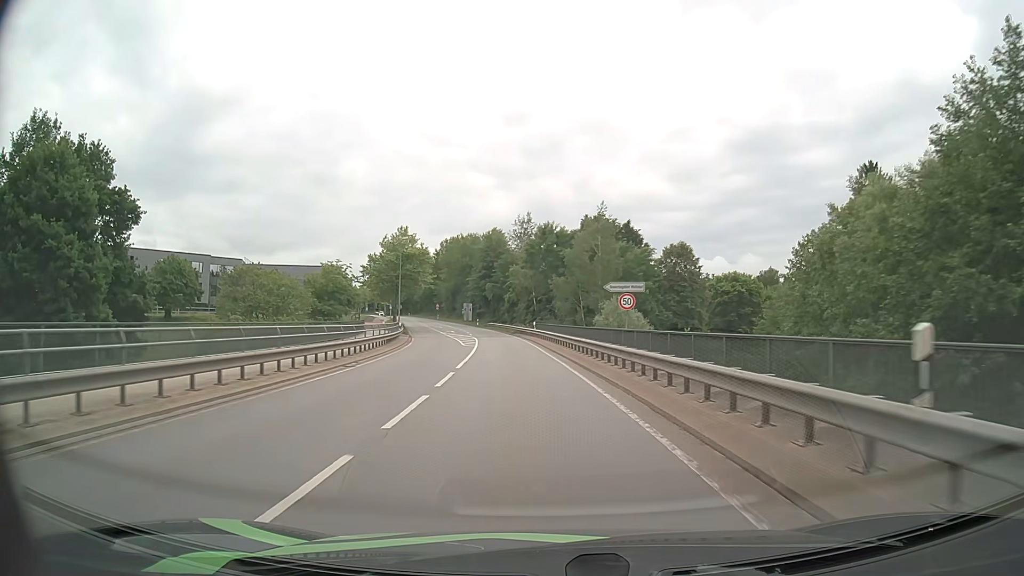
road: secondary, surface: asphalt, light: Day
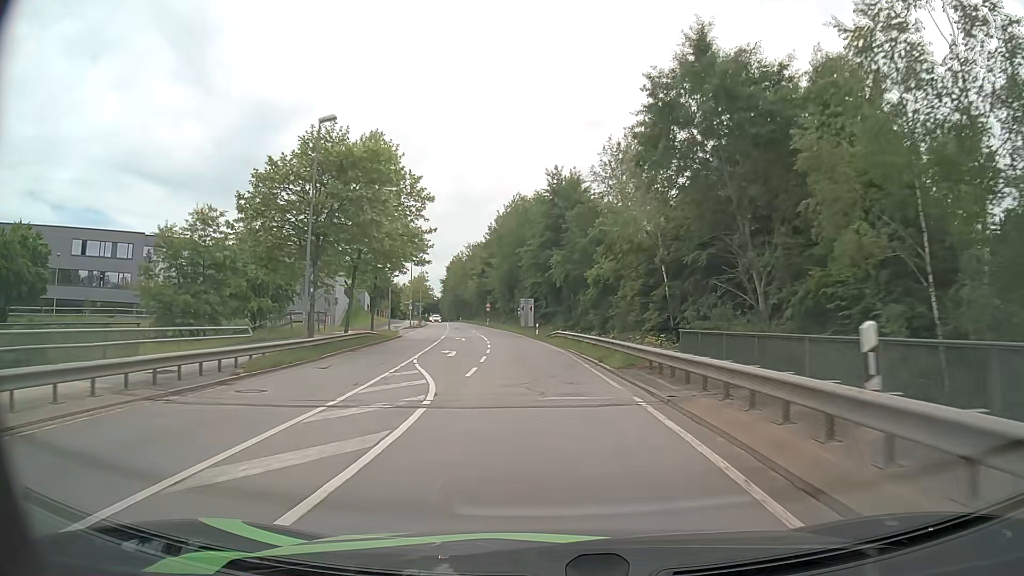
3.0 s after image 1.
(-2.8, +46.6) m; -7°
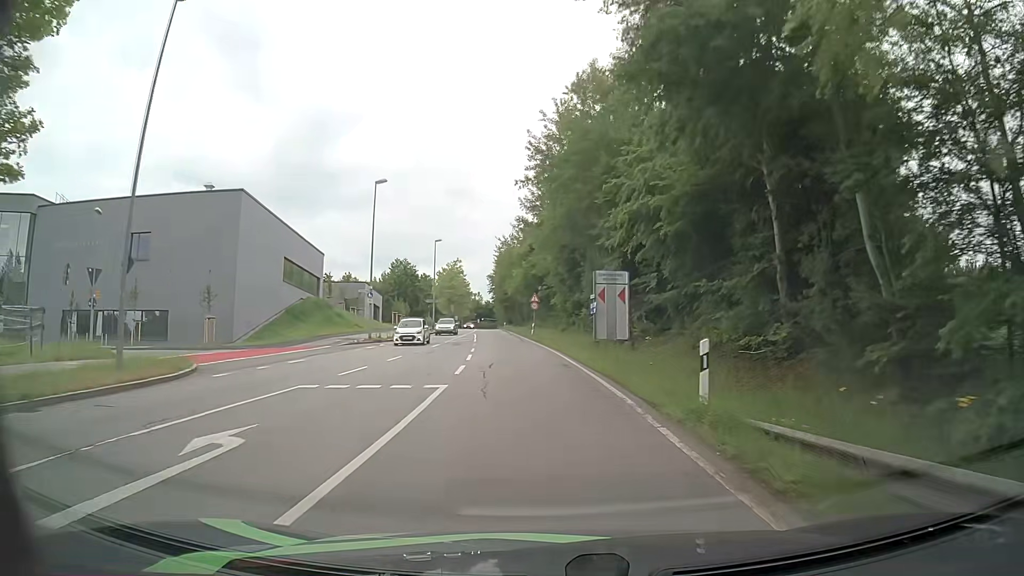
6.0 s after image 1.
(-2.0, +44.0) m; -6°
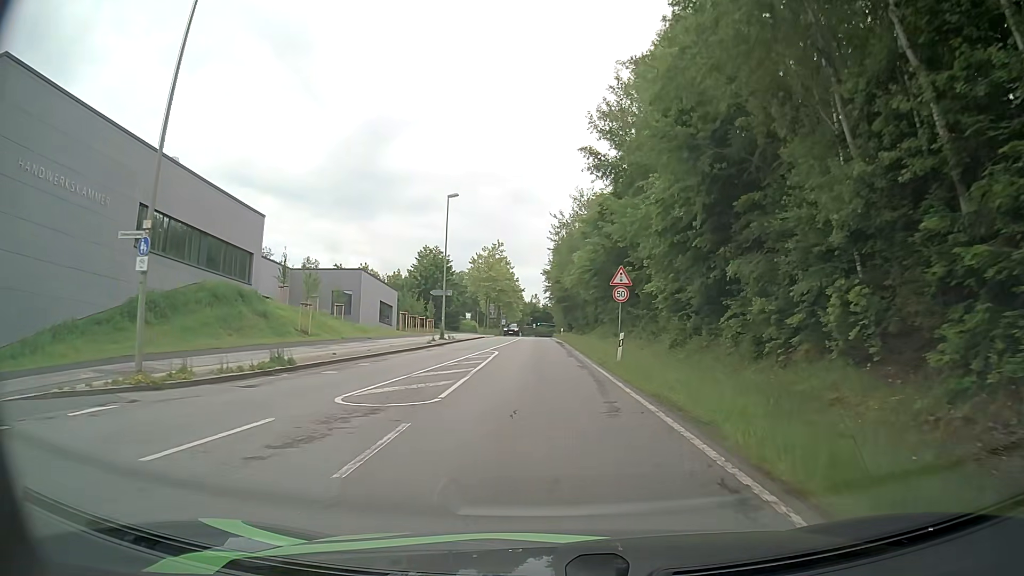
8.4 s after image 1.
(-1.4, +29.5) m; -5°
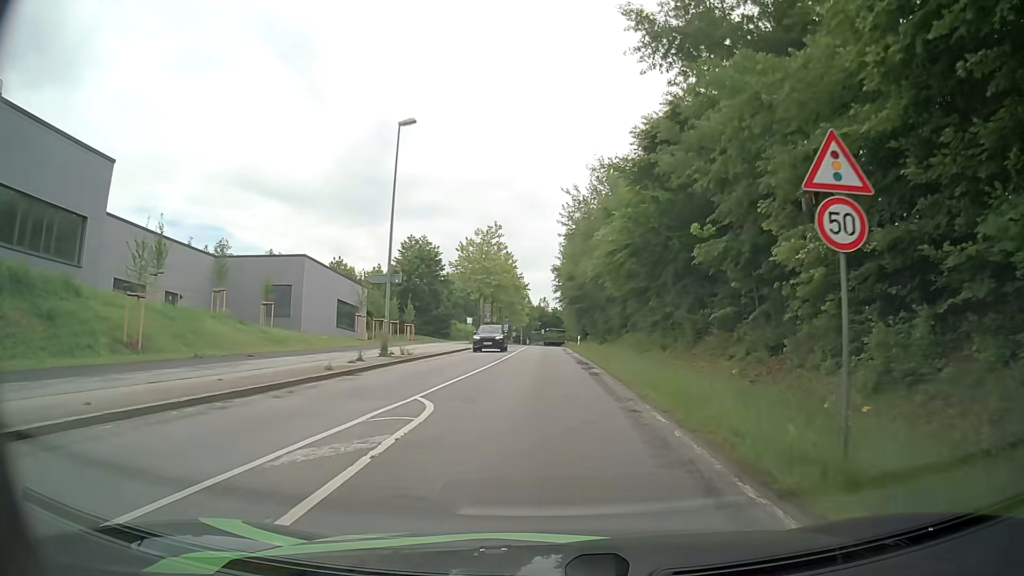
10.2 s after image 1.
(-0.1, +19.0) m; -1°
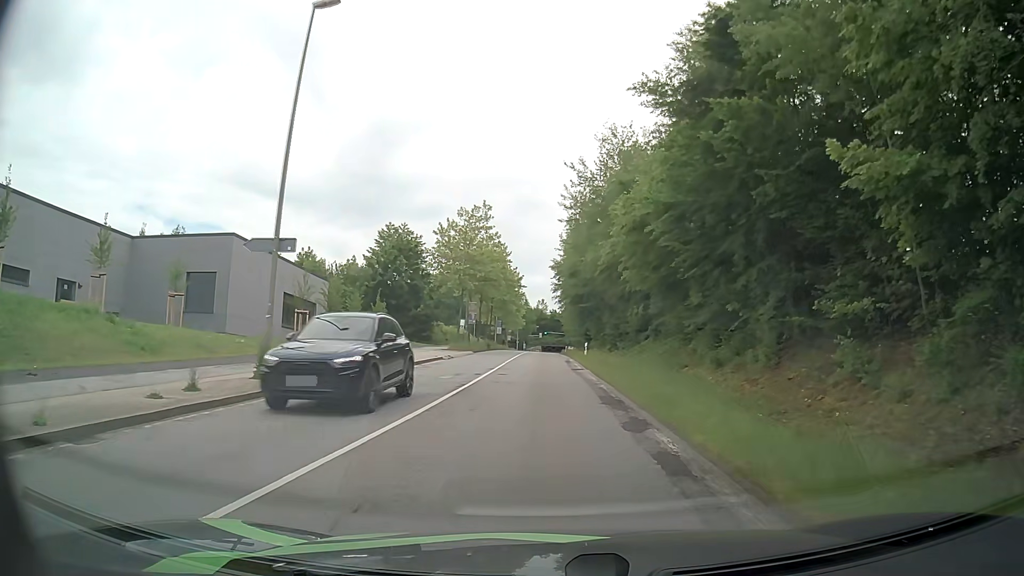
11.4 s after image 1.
(+0.1, +12.1) m; +2°
(0, +10) (-1, +20) (-1, +30) (-1, +40) (-2, +50) (-2, +60) (-3, +70) (-3, +80) (-3, +90) (-3, +100) m
